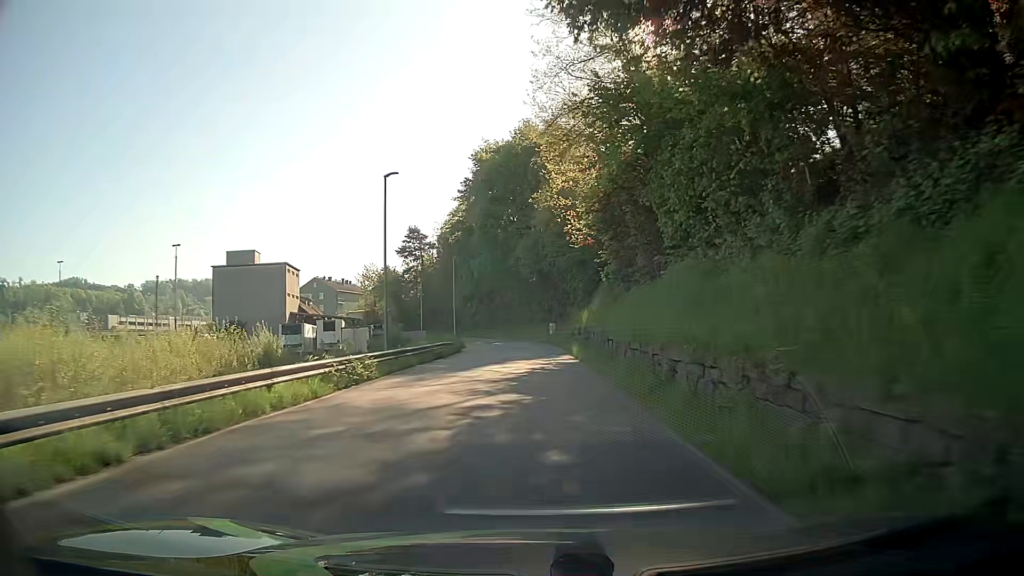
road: residential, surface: asphalt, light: Day
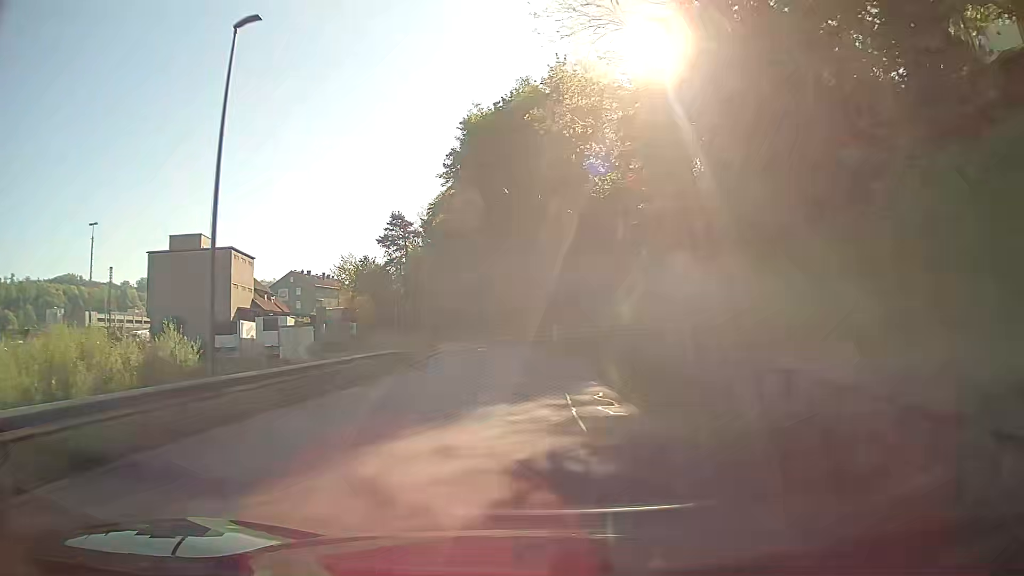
(0.0, +15.3) m; 0°
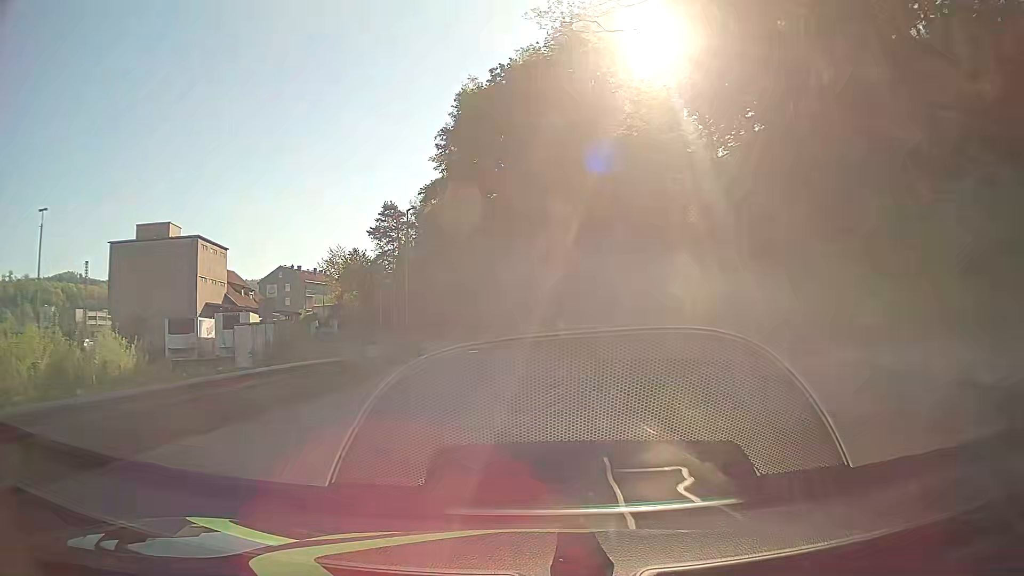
(0.0, +7.6) m; -1°
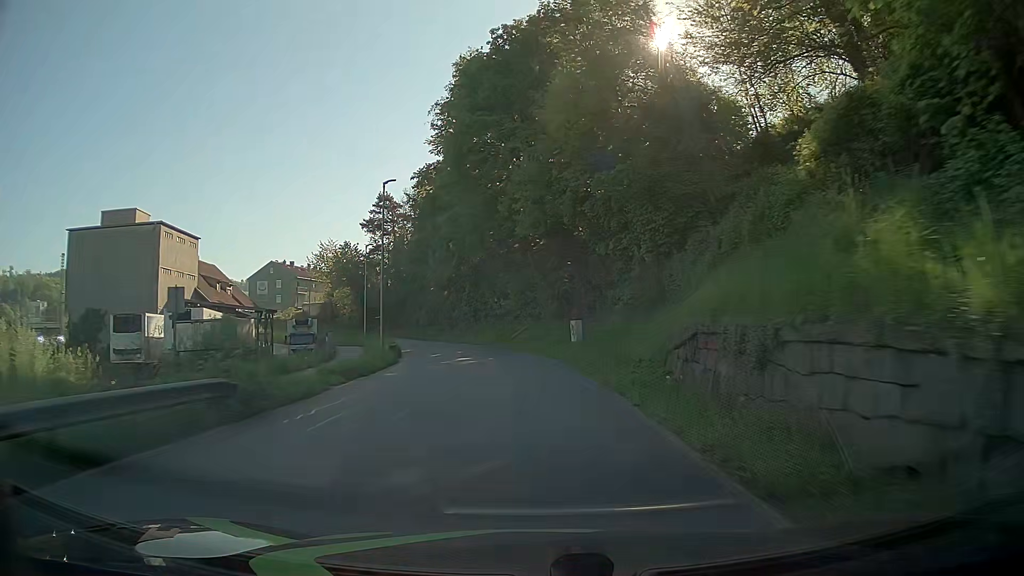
(0.0, +7.6) m; -1°
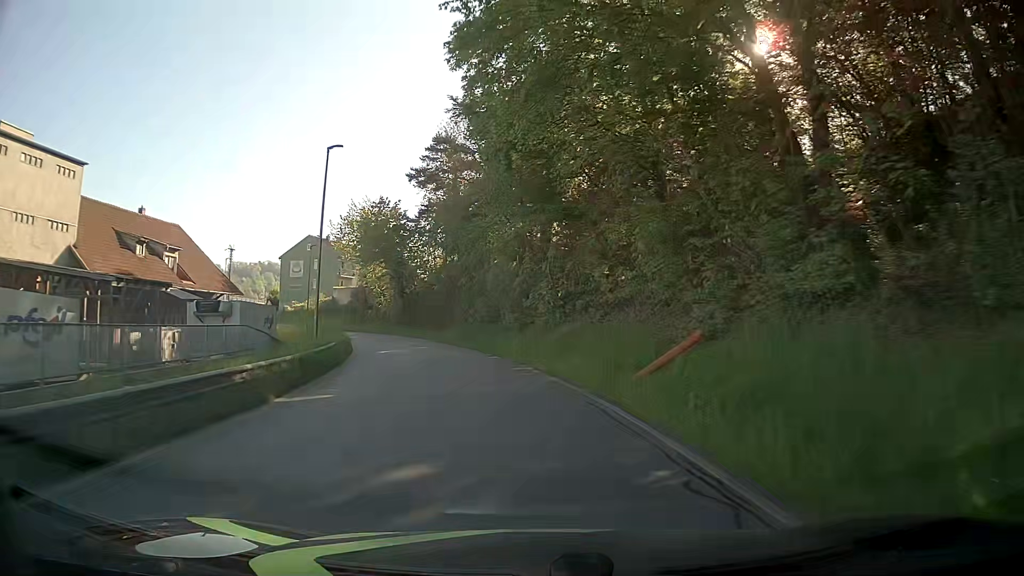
(-1.6, +30.4) m; -8°
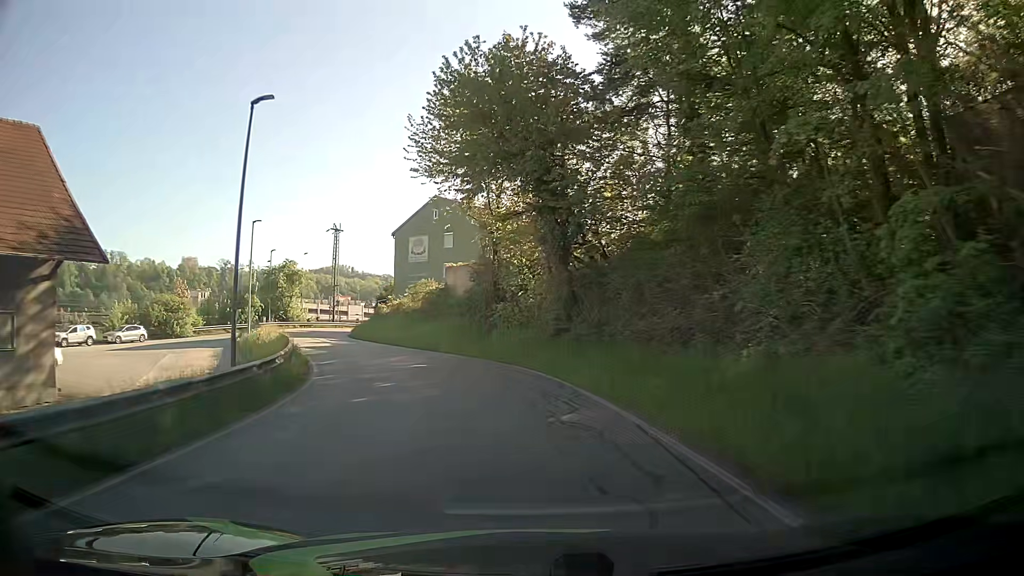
(-6.0, +37.3) m; -17°
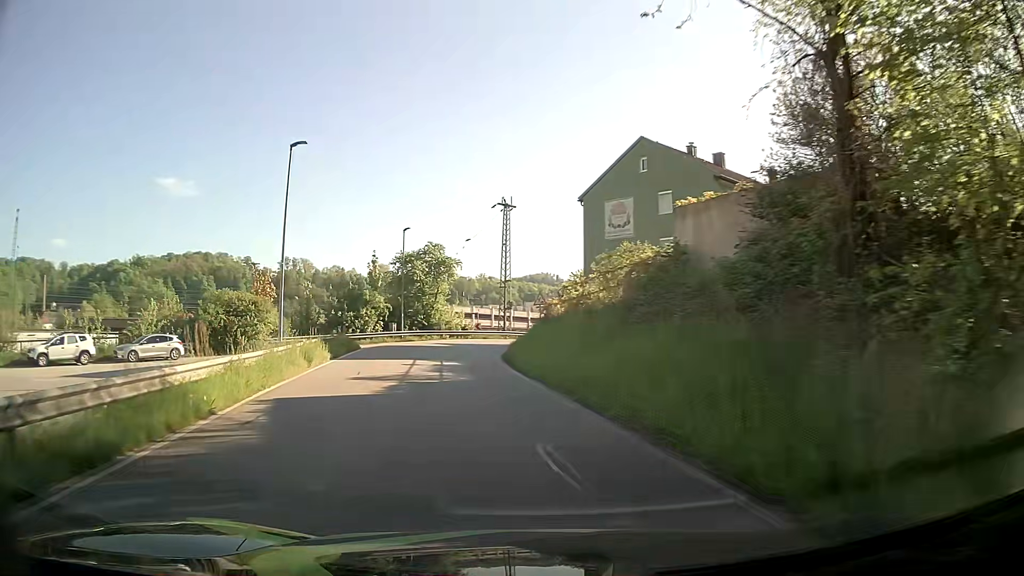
(-3.1, +22.3) m; -17°
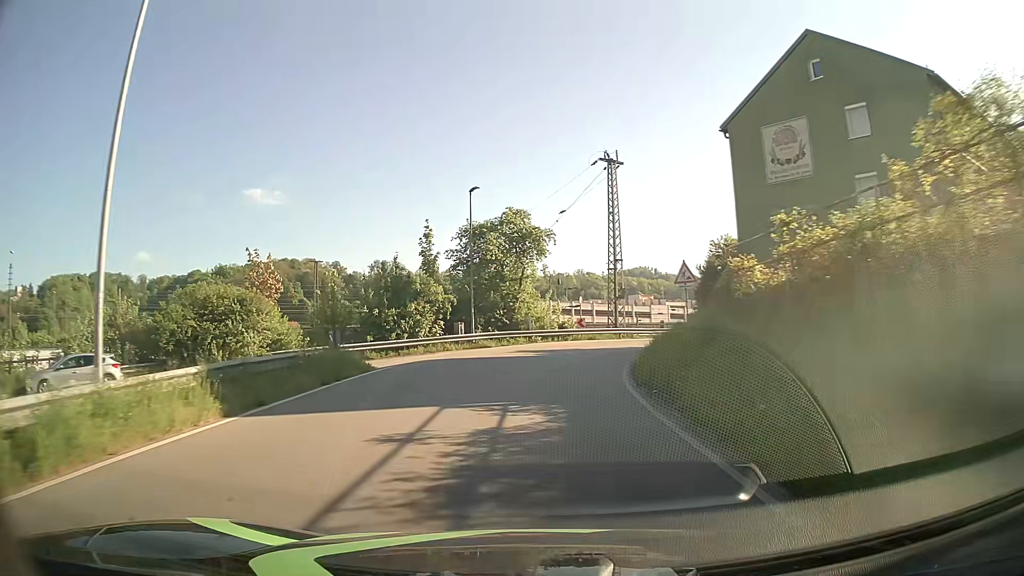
(-1.3, +14.9) m; -8°
(0, +10) (+1, +20) (+4, +29) (+9, +38) (+17, +44) (+26, +49) (+34, +54) (+43, +59) (+52, +64) (+60, +69) m
